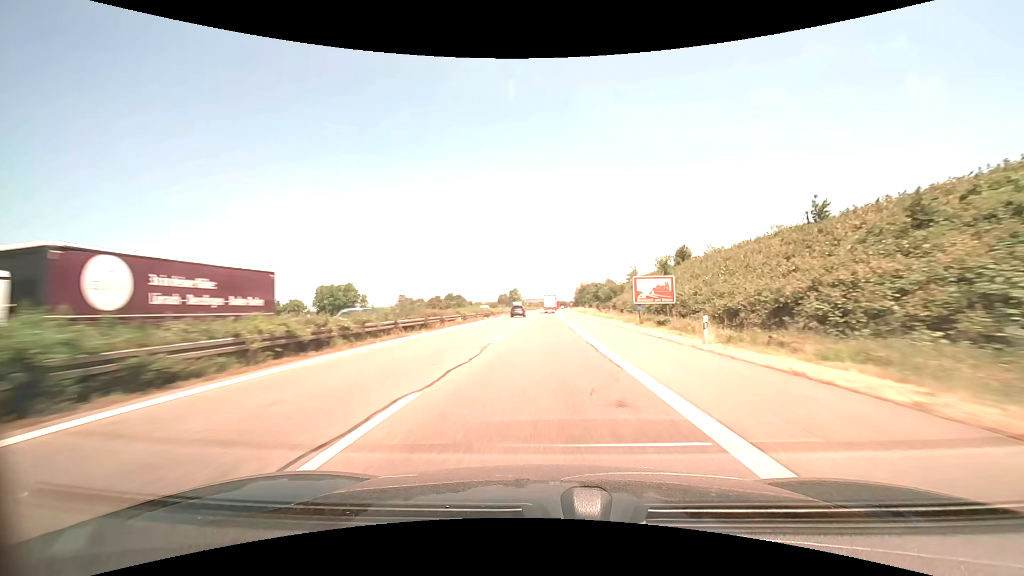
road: motorway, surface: asphalt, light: Day
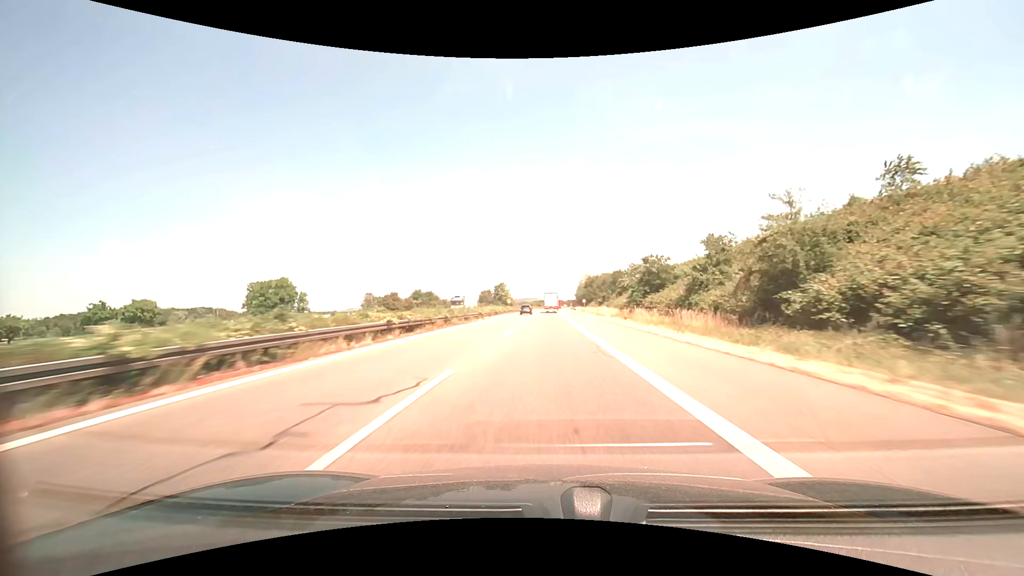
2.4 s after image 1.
(+0.3, +69.7) m; +1°
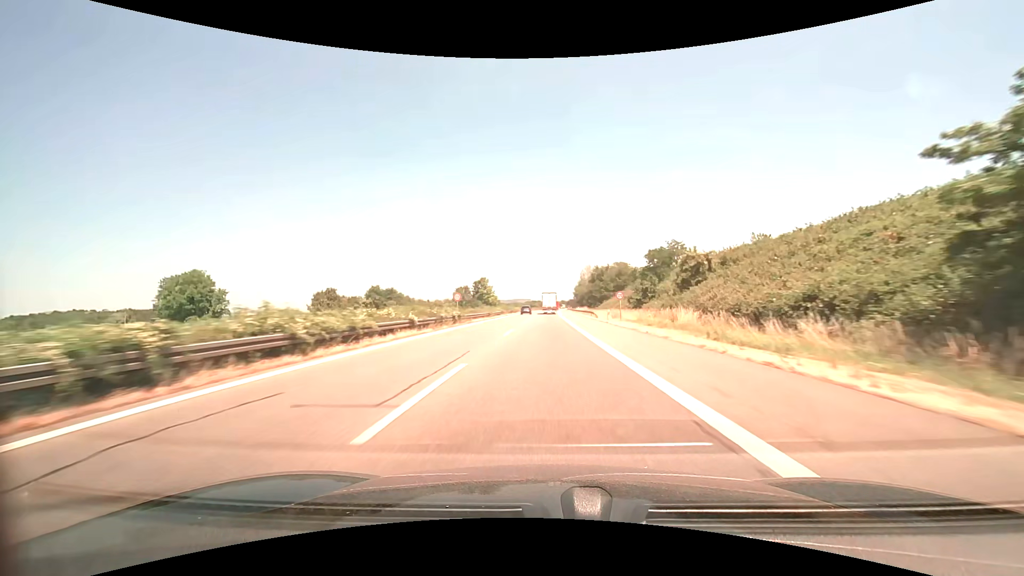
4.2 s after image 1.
(+0.3, +52.3) m; +1°
(0, +10) (0, +20) (0, +30) (0, +40) (0, +50) (+1, +60) (+1, +70) (+1, +80) (+1, +90) (+1, +100) m
